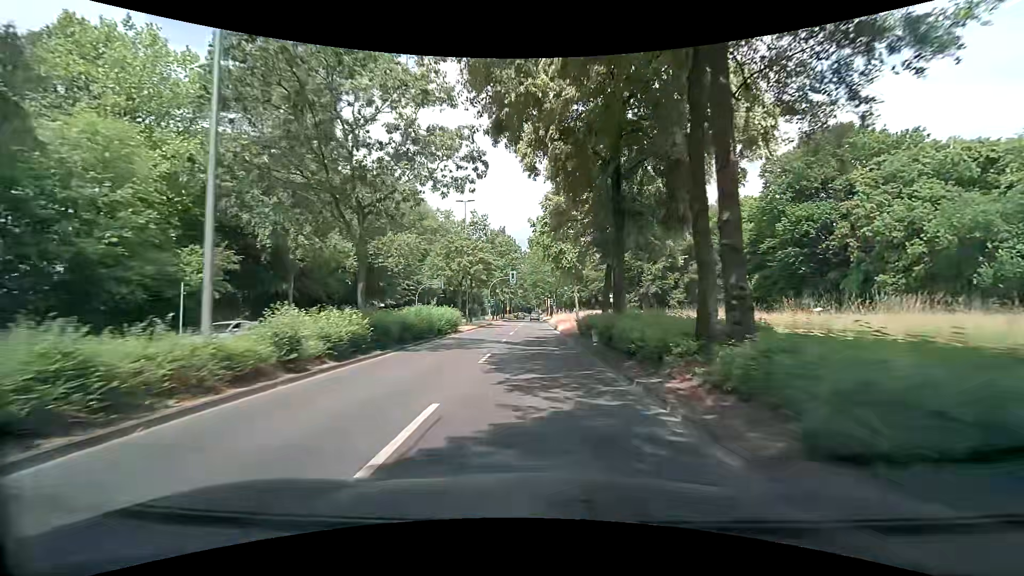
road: primary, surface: asphalt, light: Day
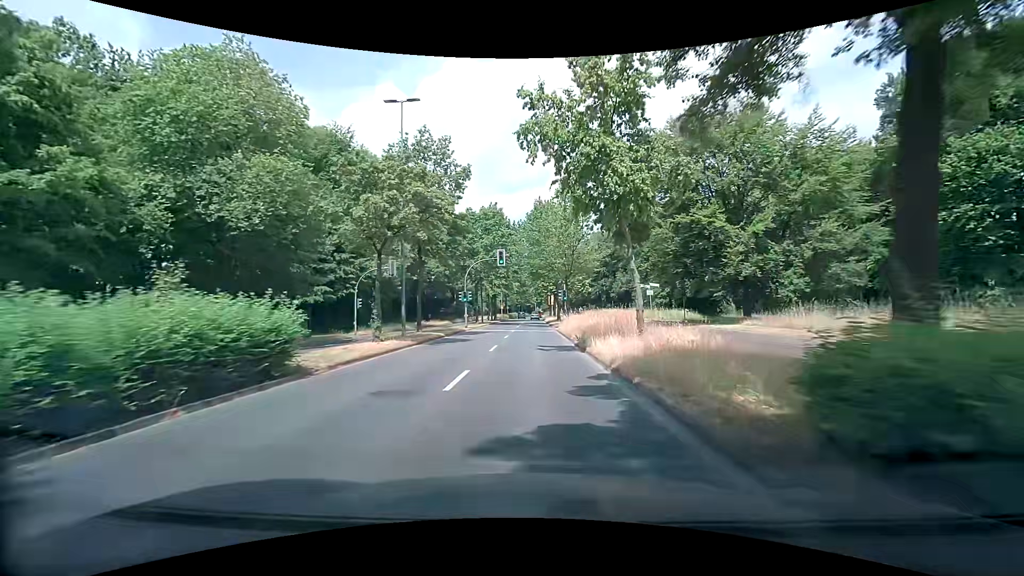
(0.0, +23.0) m; 0°
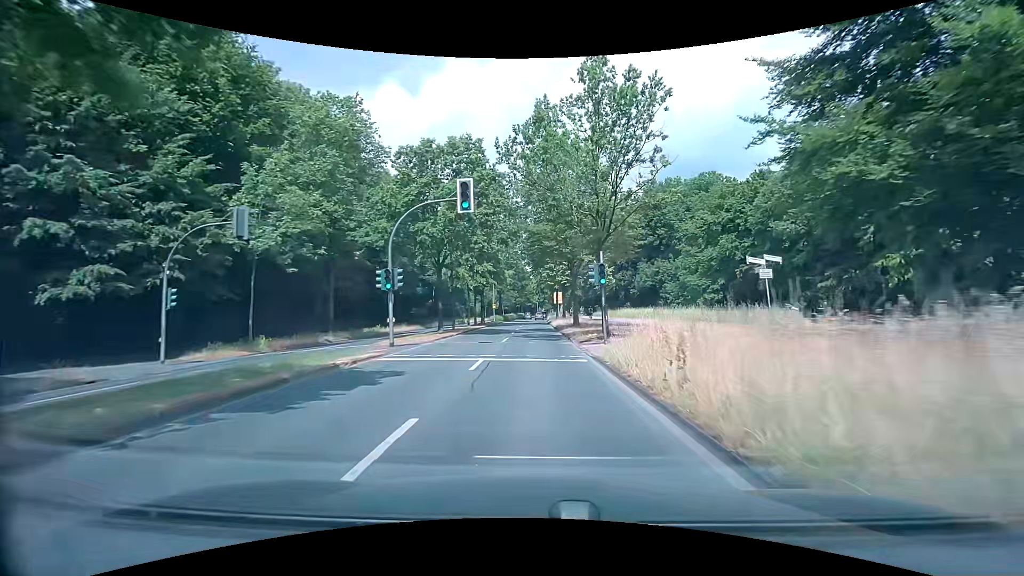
(0.0, +23.3) m; 0°
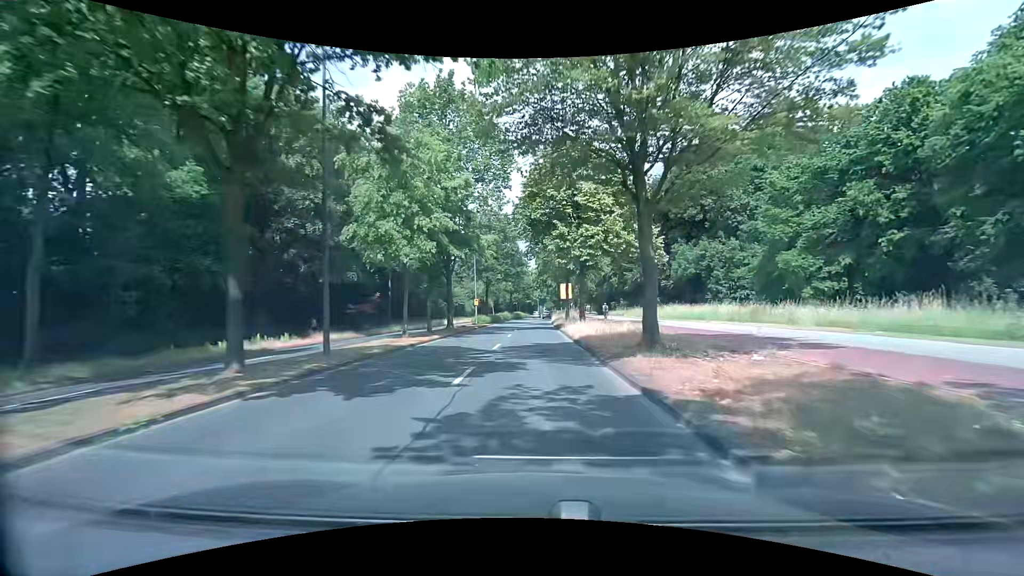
(0.0, +23.9) m; 0°
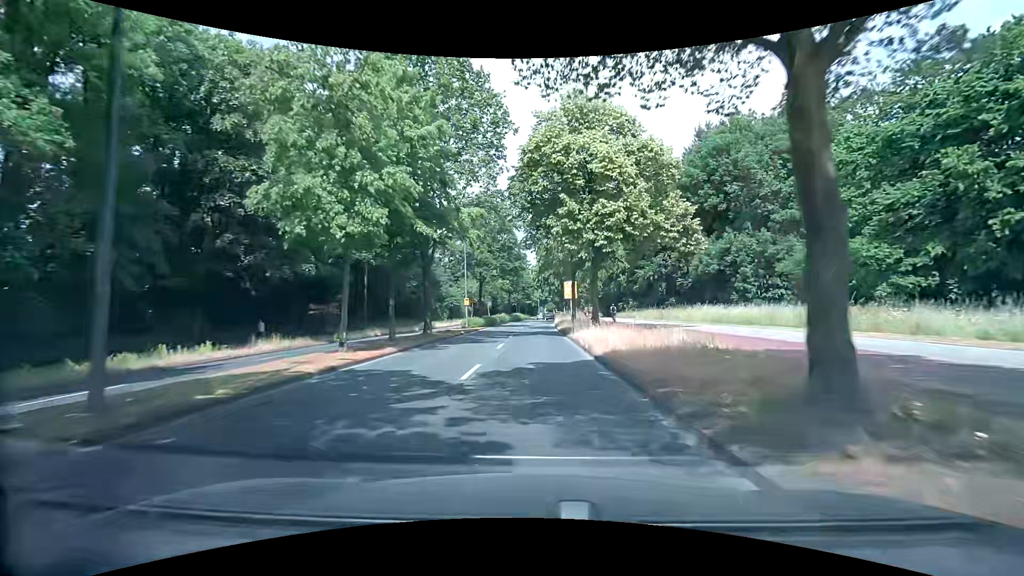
(0.0, +8.0) m; 0°
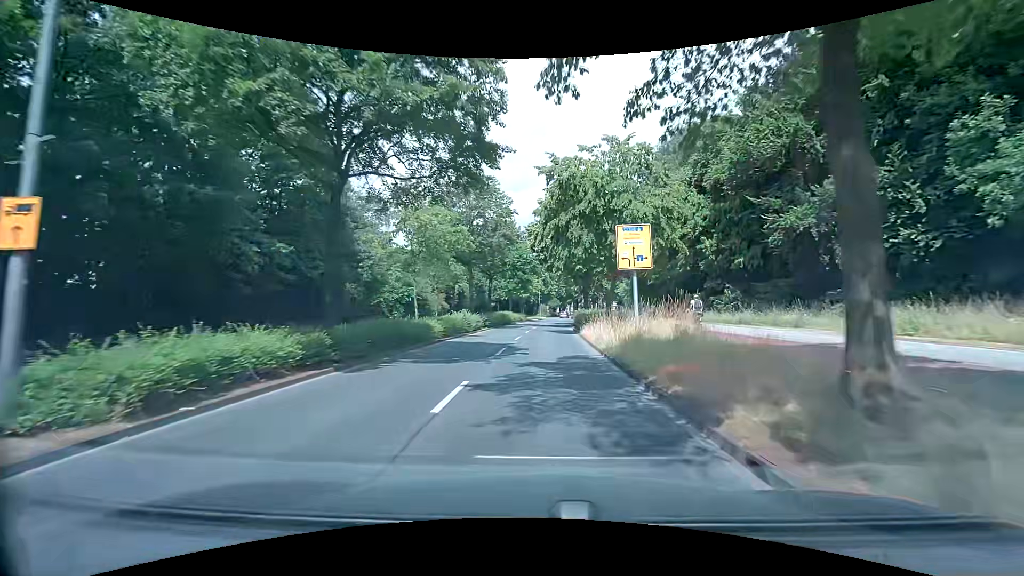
(-0.3, +39.8) m; -1°
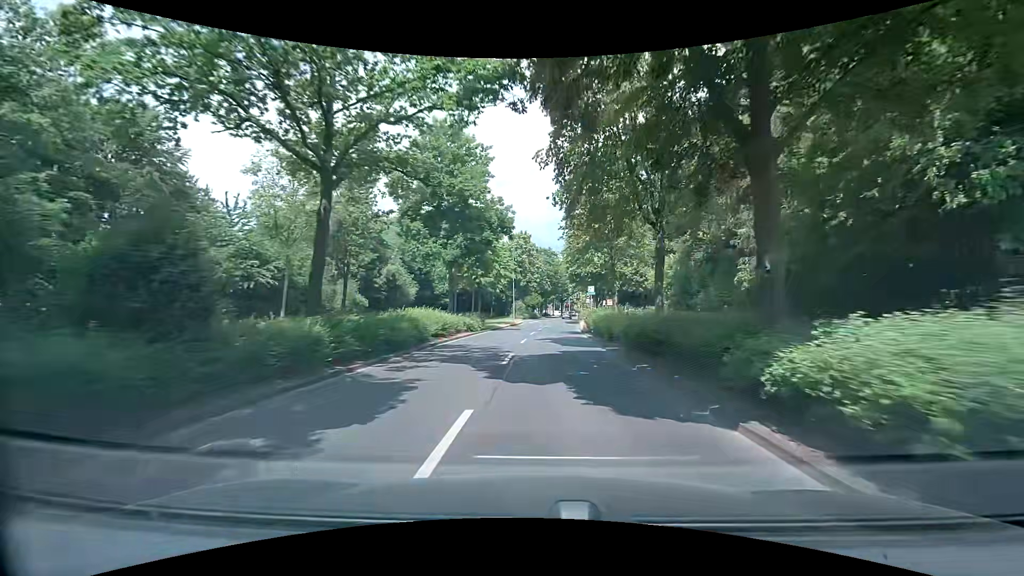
(+0.5, +38.7) m; +4°
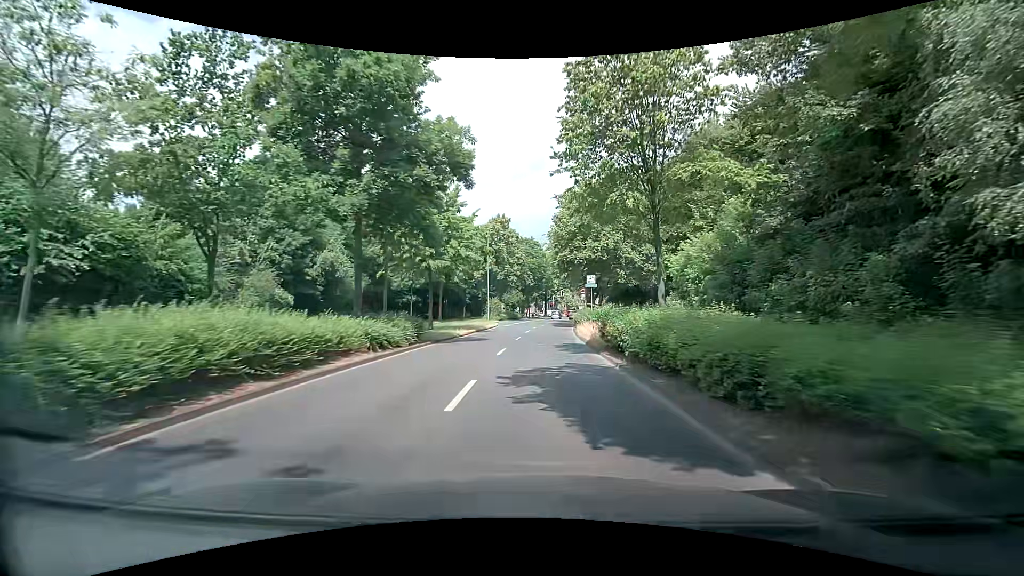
(+0.1, +15.0) m; +1°
